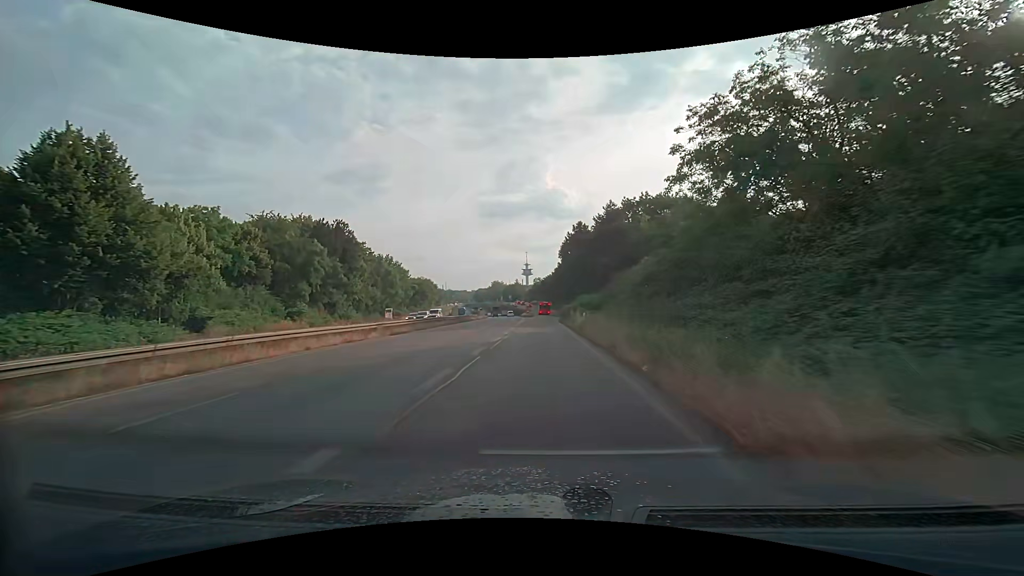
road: trunk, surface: asphalt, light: Day
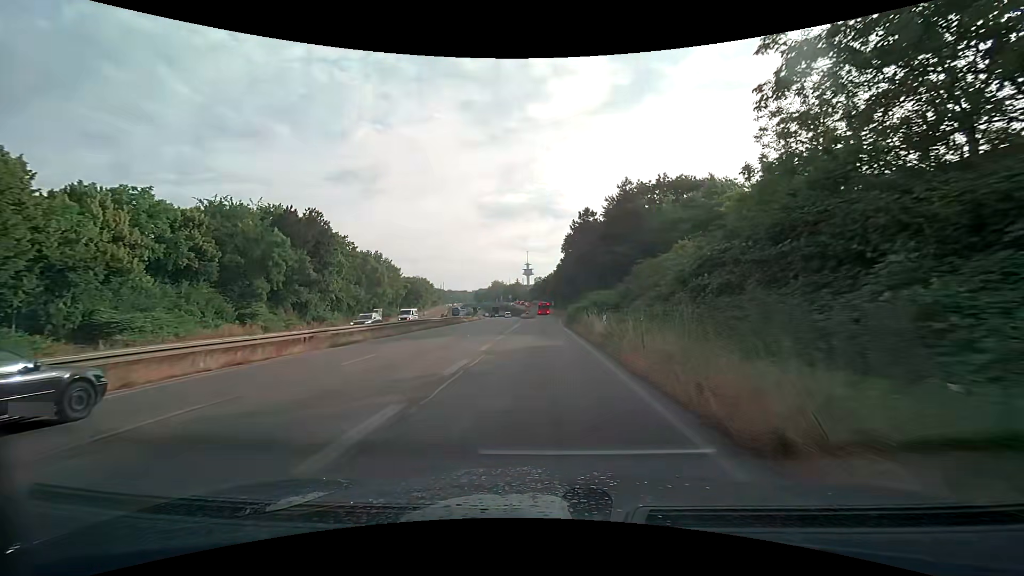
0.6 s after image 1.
(0.0, +10.0) m; 0°
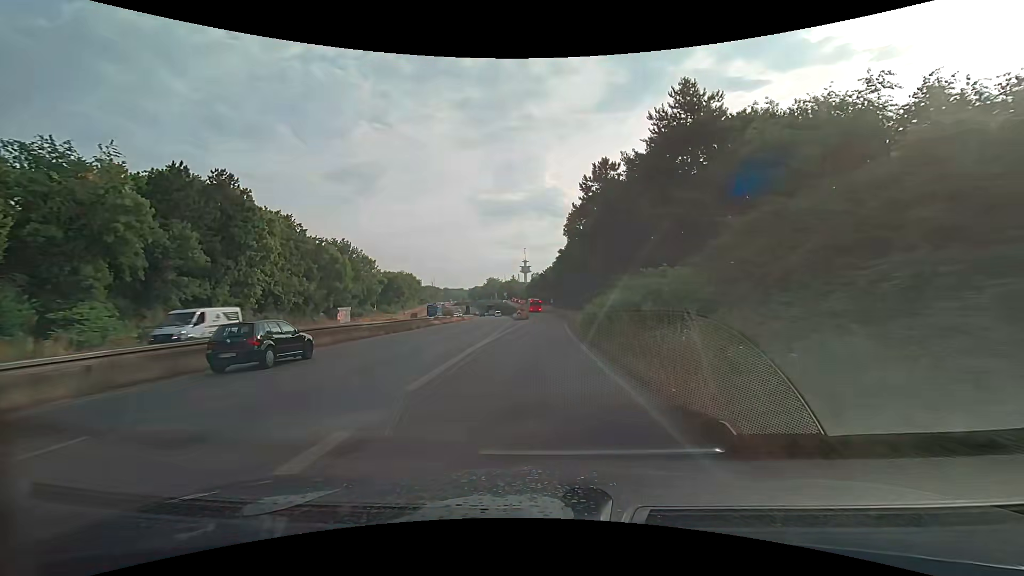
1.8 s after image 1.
(0.0, +19.9) m; 0°
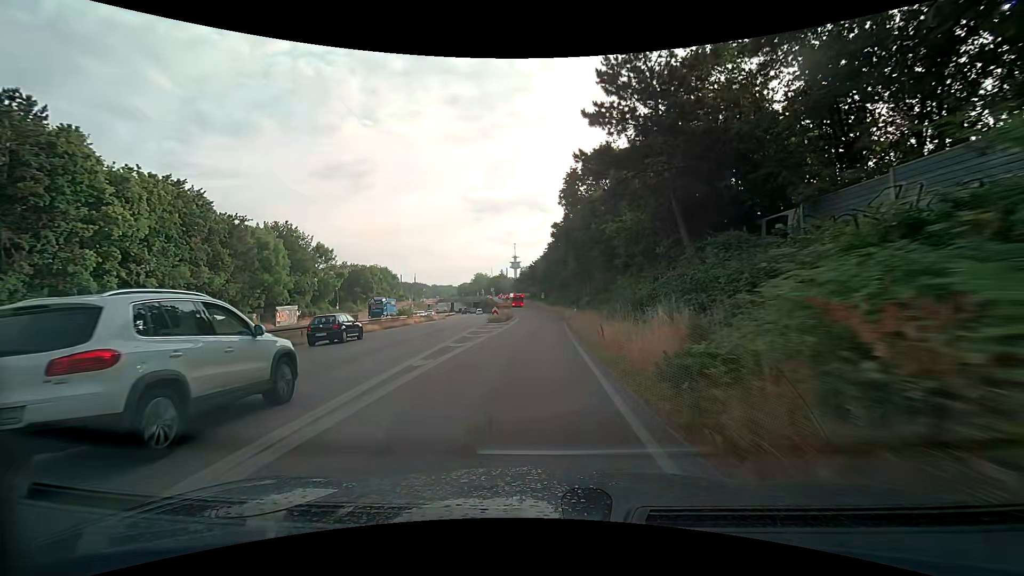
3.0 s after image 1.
(+0.2, +19.6) m; +1°
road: trunk_link
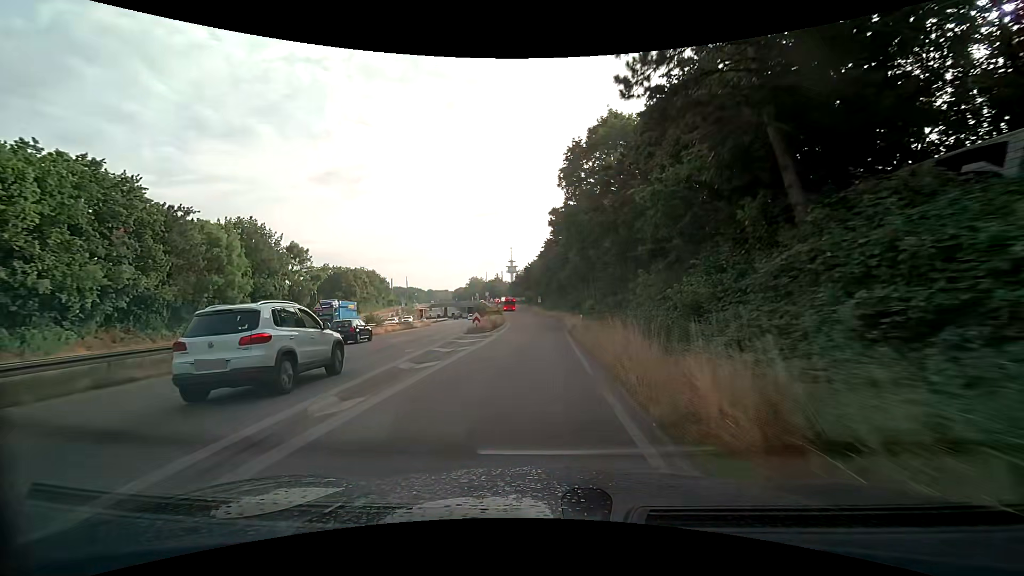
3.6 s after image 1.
(0.0, +9.7) m; 0°
(0, +10) (0, +20) (0, +30) (0, +40) (0, +50) (0, +60) (0, +70) (-1, +80) (-2, +90) (-2, +100) m
